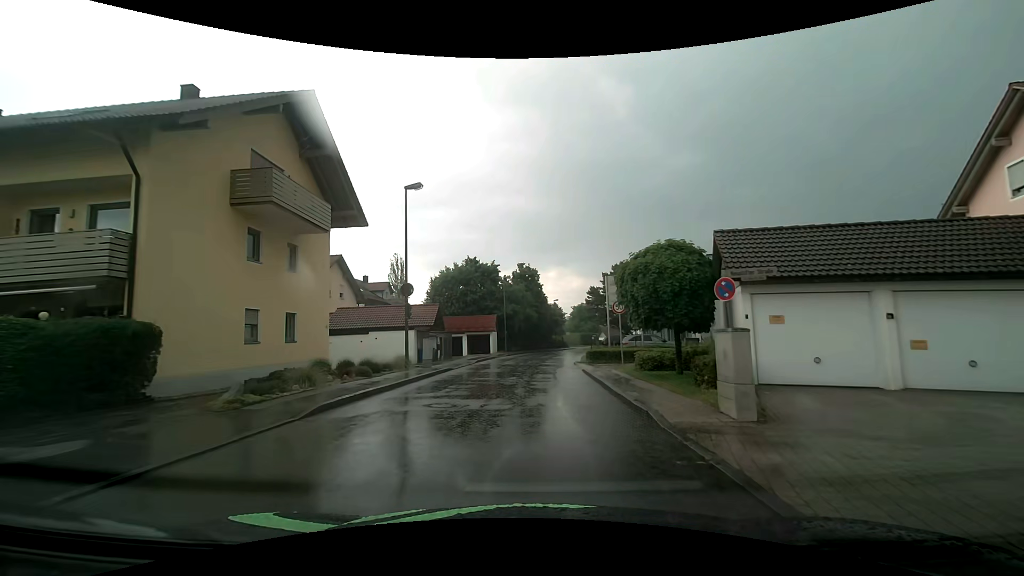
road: unclassified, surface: asphalt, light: Day
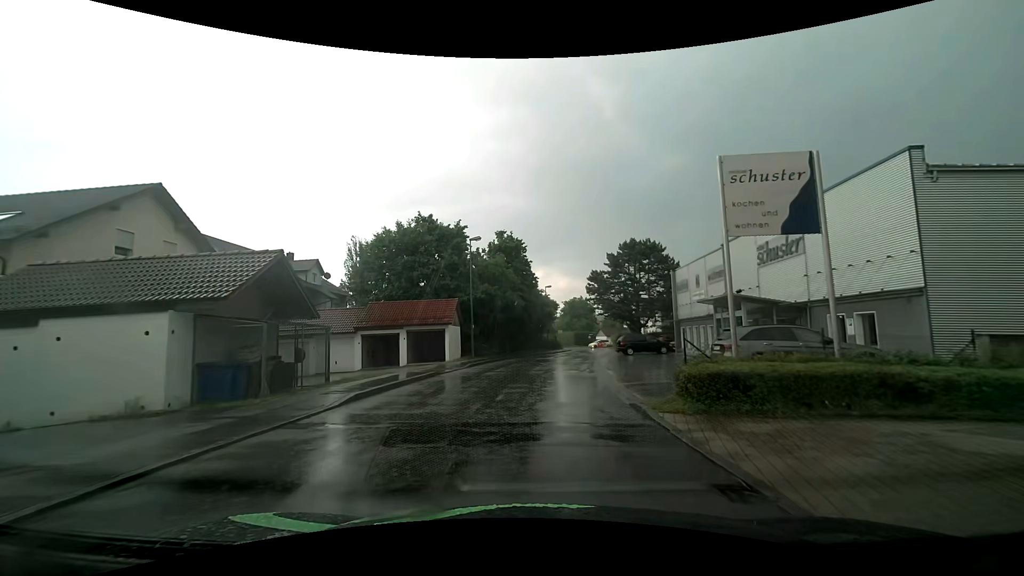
(+0.1, +20.3) m; +1°
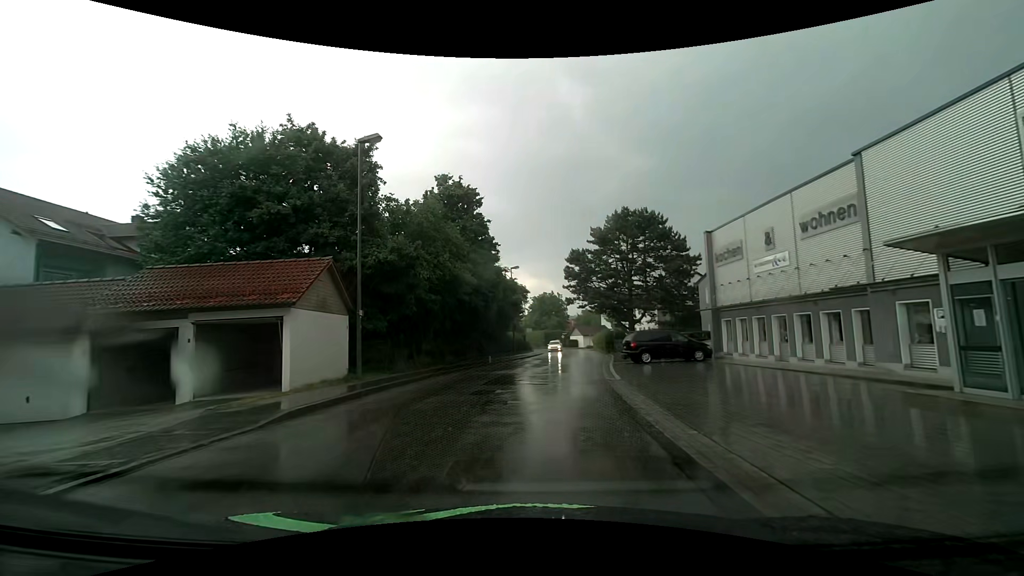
(+0.4, +16.9) m; +3°
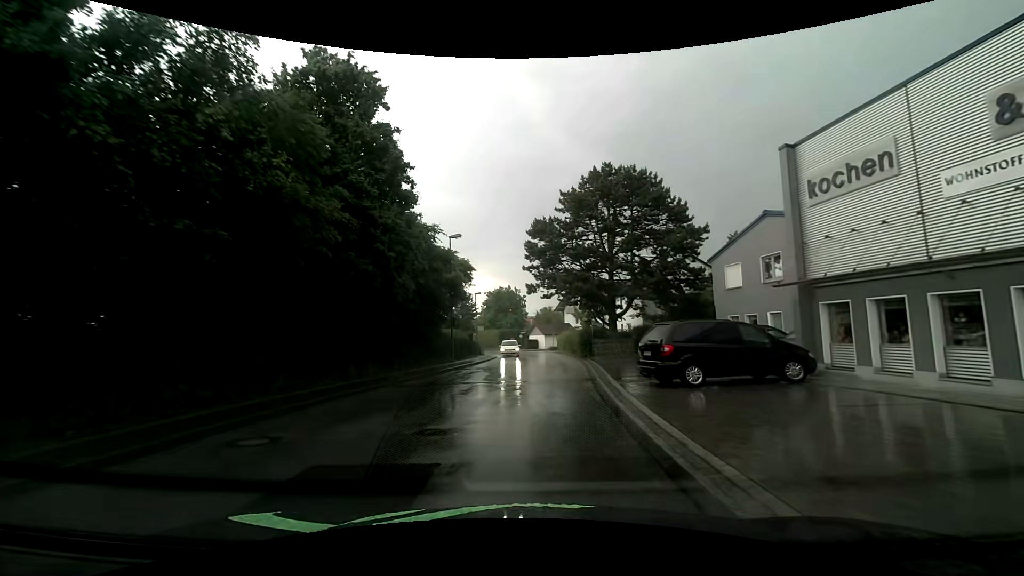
(+0.6, +14.0) m; +6°
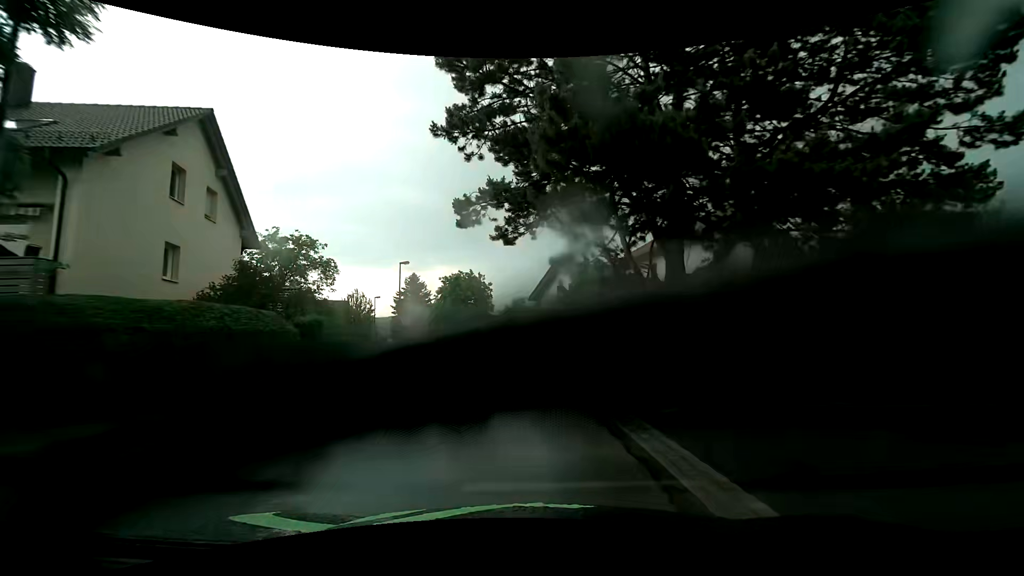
(+1.1, +25.7) m; +3°
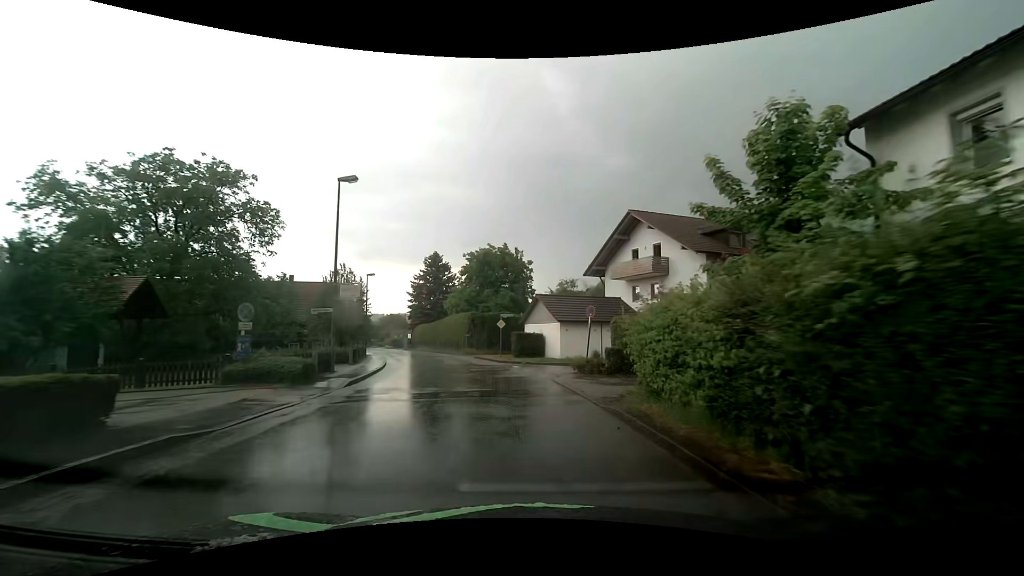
(-1.2, +21.6) m; -6°
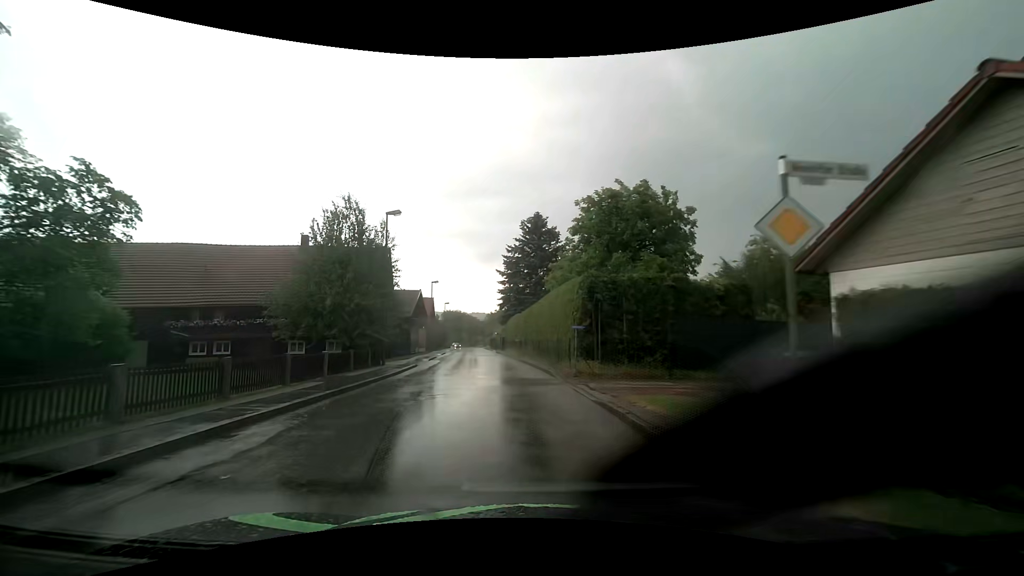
(-2.3, +26.5) m; -13°
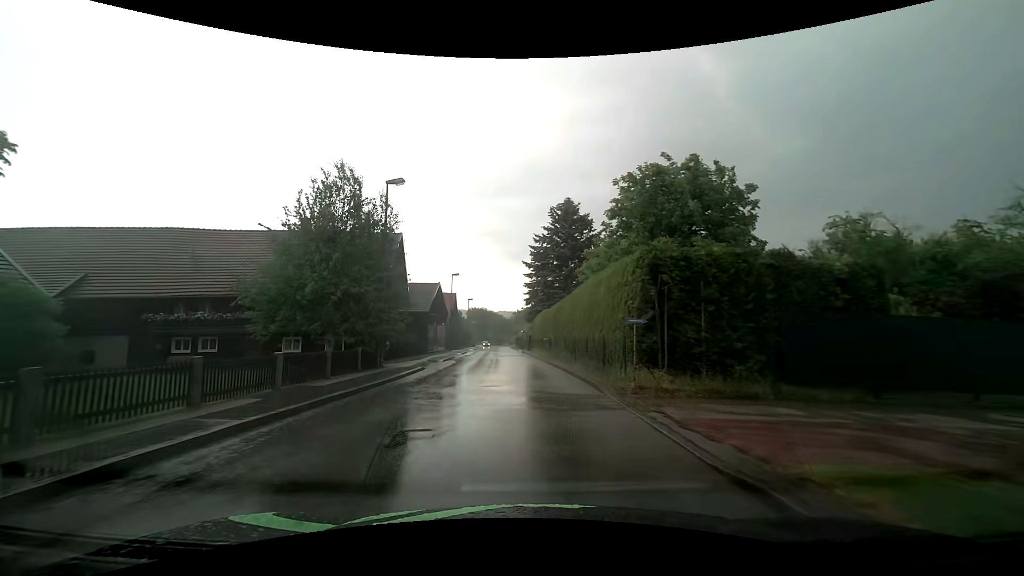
(-0.1, +5.2) m; -3°
(0, +10) (-1, +20) (-1, +30) (-2, +40) (-3, +50) (-3, +60) (-4, +70) (-4, +80) (-5, +90) (-6, +100) m
